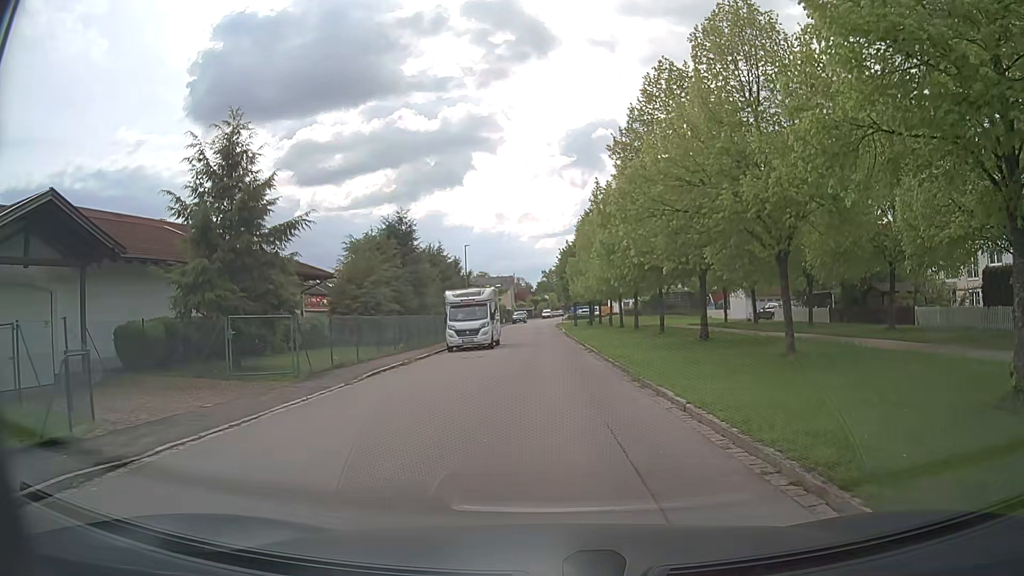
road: residential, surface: asphalt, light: Day
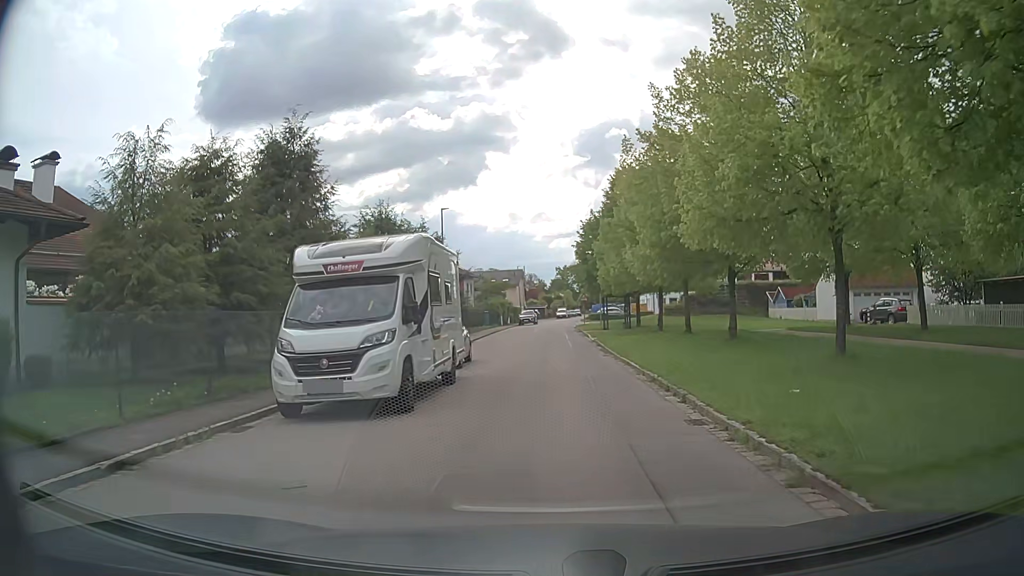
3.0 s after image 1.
(0.0, +20.6) m; -1°
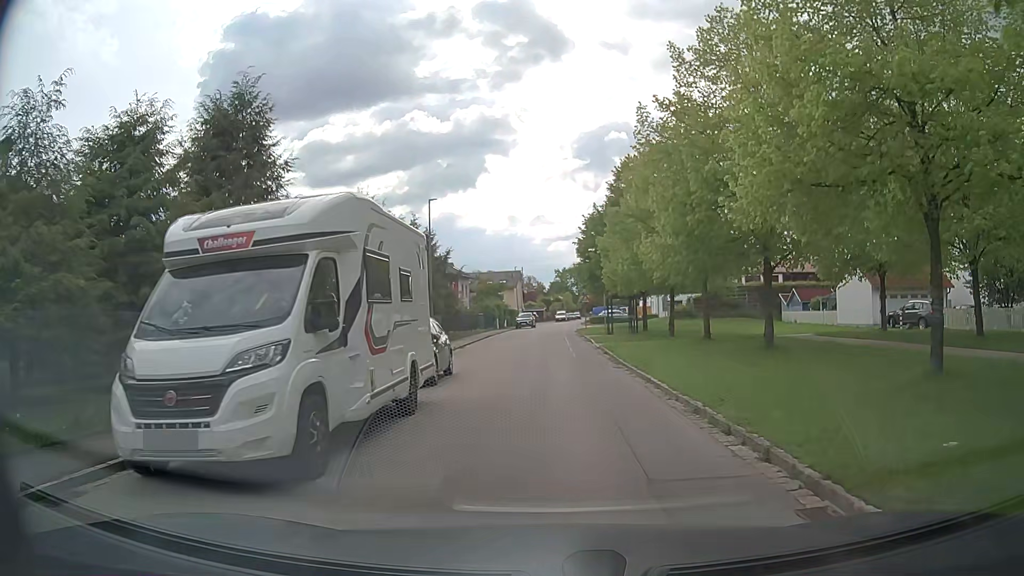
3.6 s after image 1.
(0.0, +4.1) m; +1°
